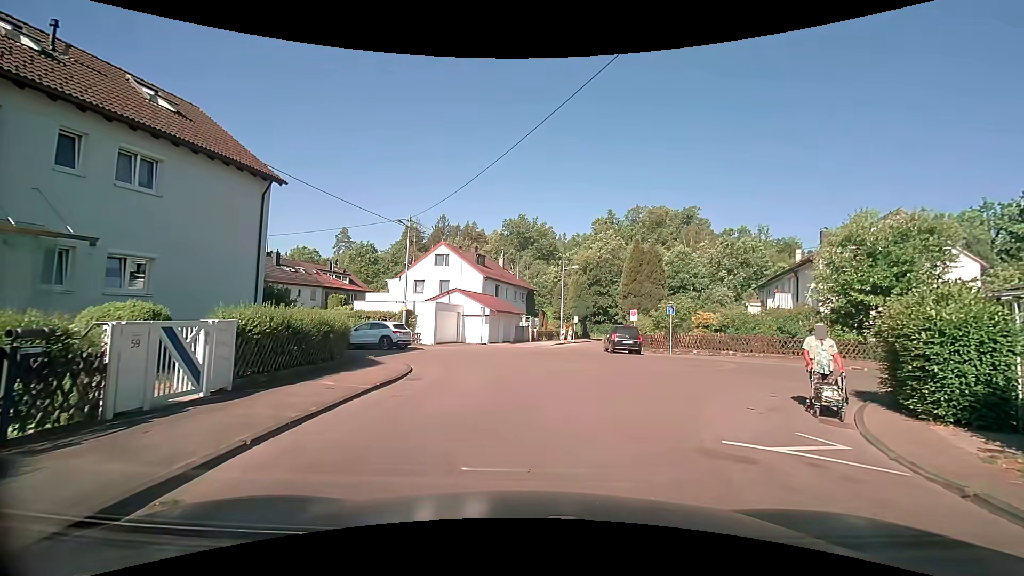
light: Day
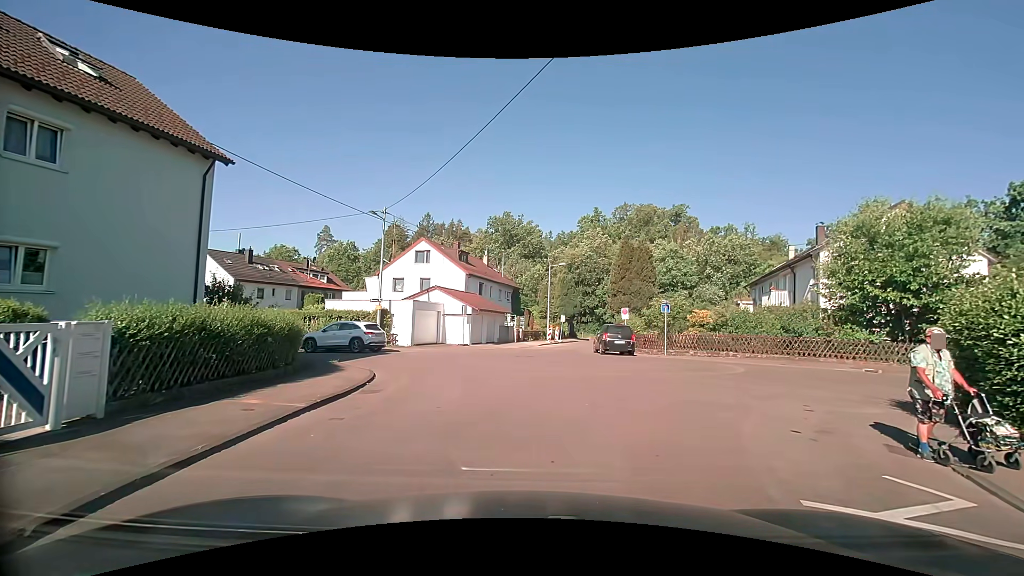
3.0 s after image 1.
(0.0, +2.1) m; 0°
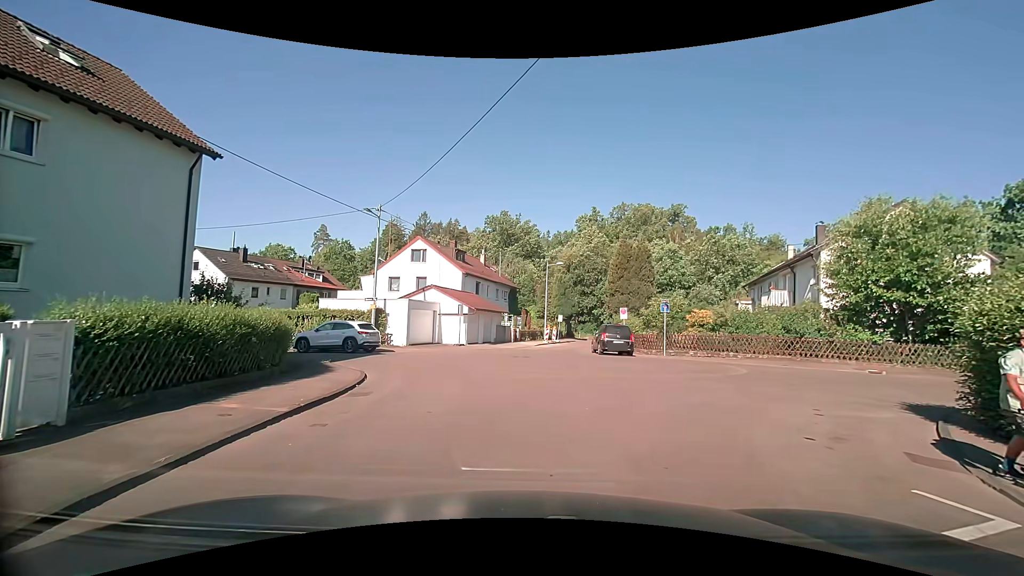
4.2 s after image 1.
(0.0, +0.4) m; 0°
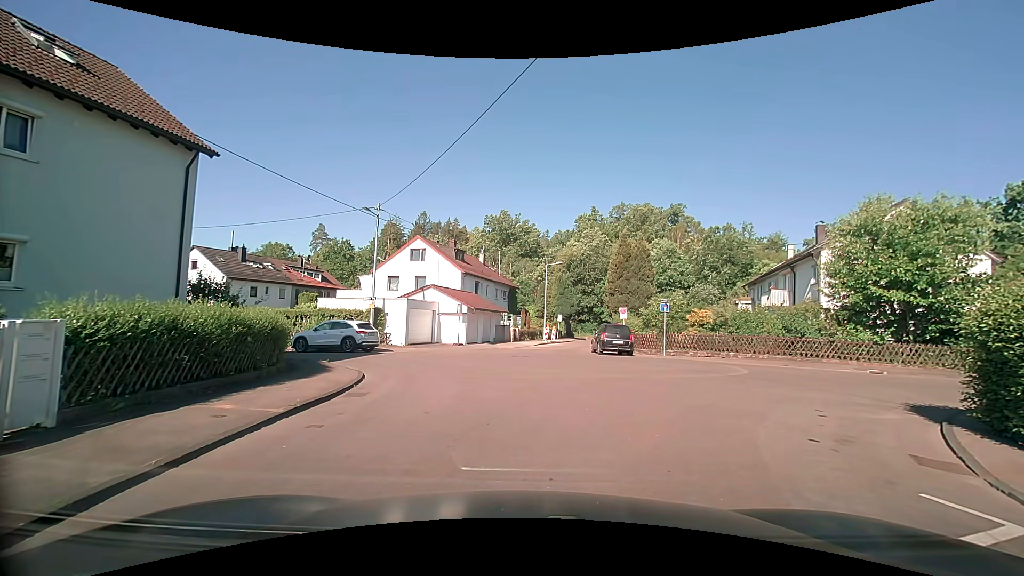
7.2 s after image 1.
(0.0, +0.2) m; 0°
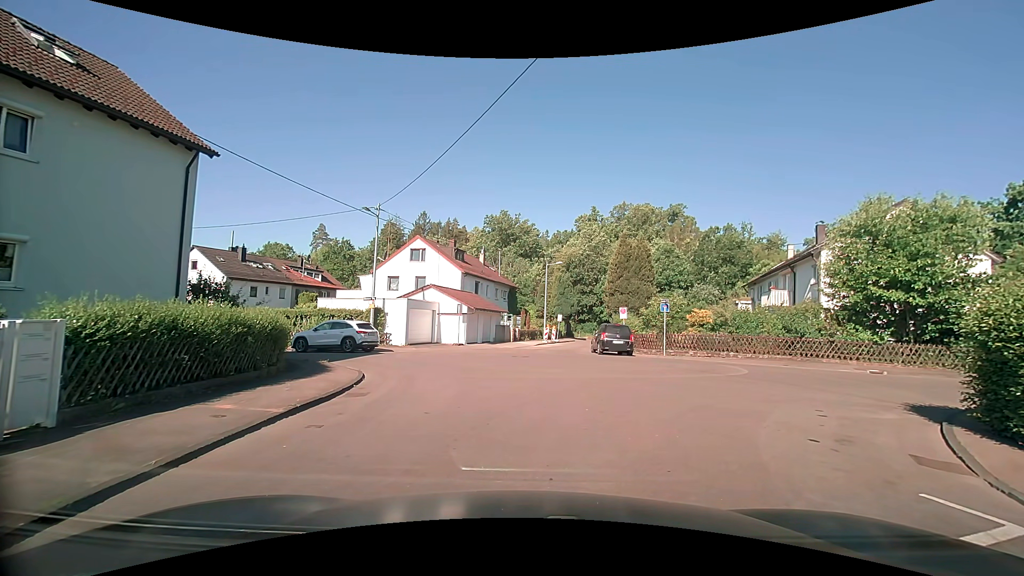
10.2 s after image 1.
(0.0, 0.0) m; 0°
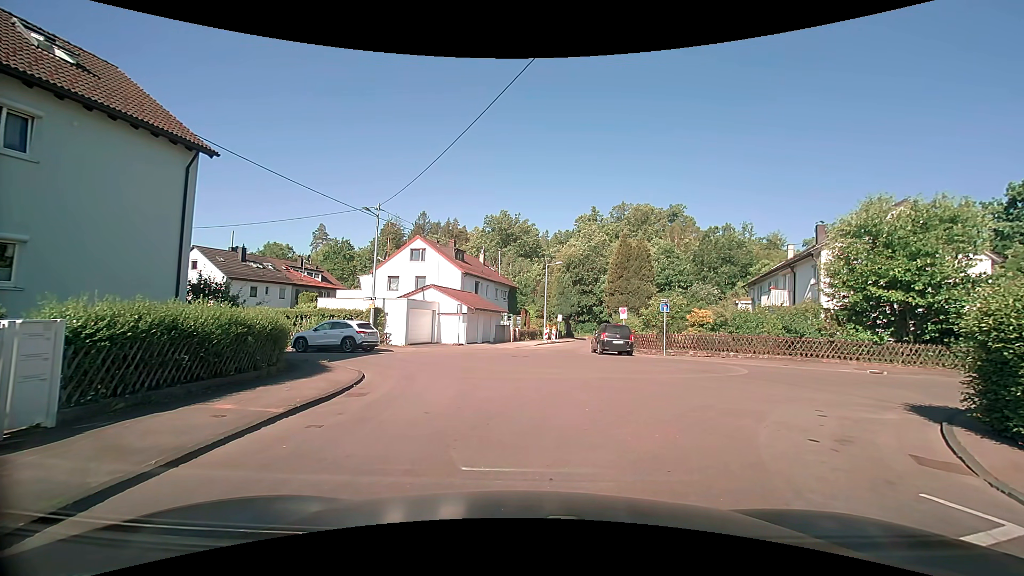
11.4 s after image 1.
(0.0, 0.0) m; 0°
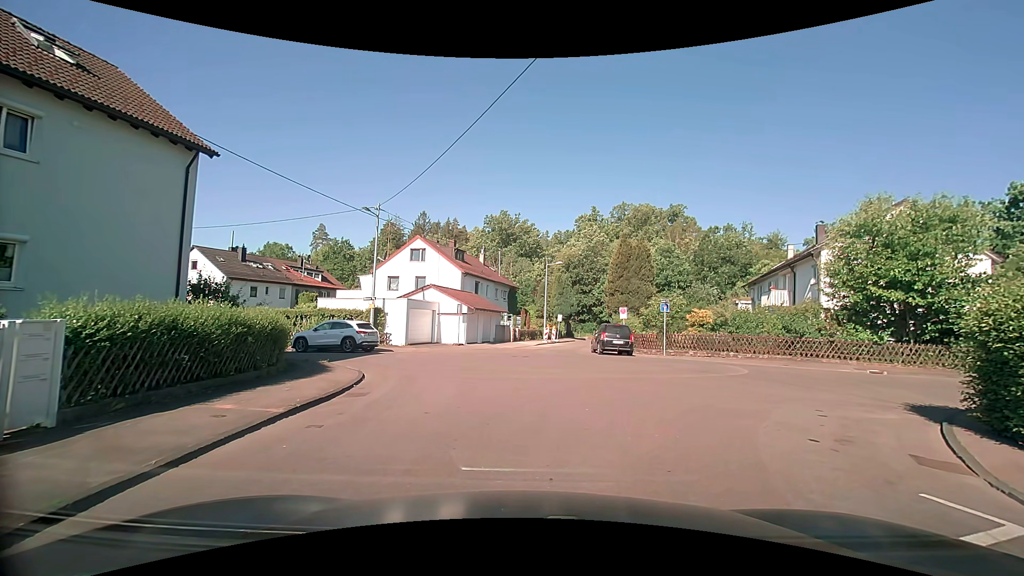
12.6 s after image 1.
(0.0, 0.0) m; 0°
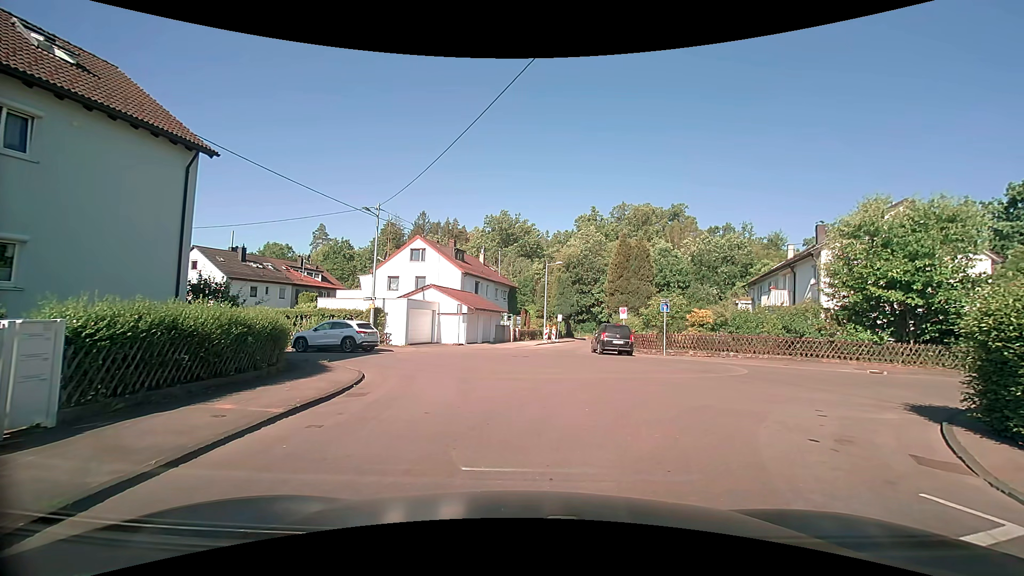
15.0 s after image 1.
(0.0, 0.0) m; 0°
